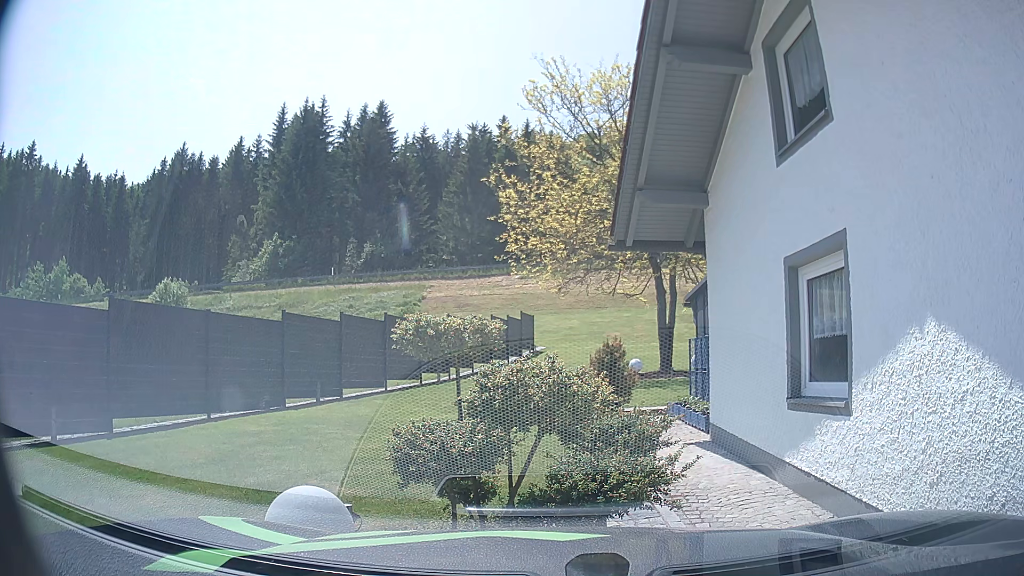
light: Day
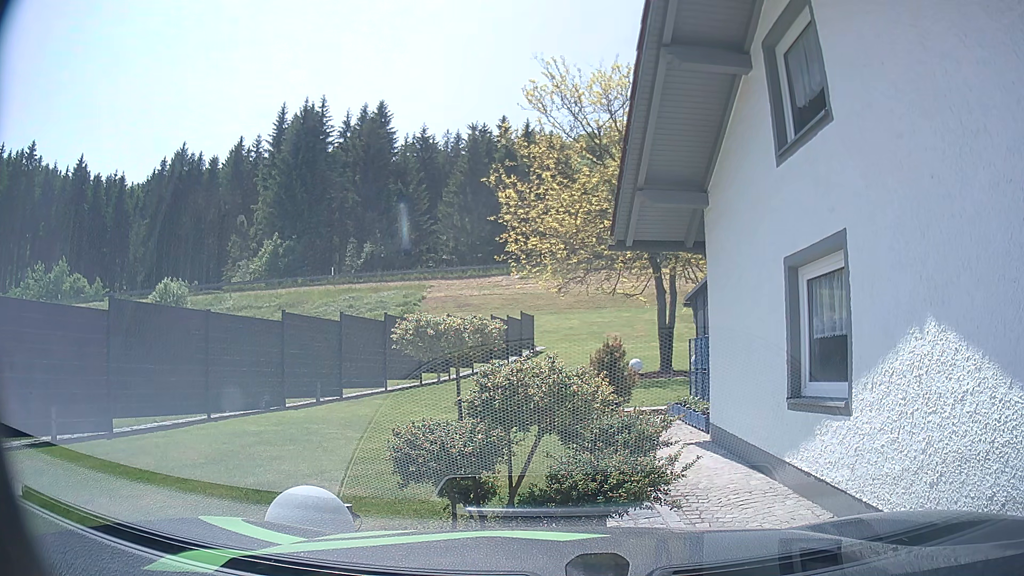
(0.0, 0.0) m; 0°
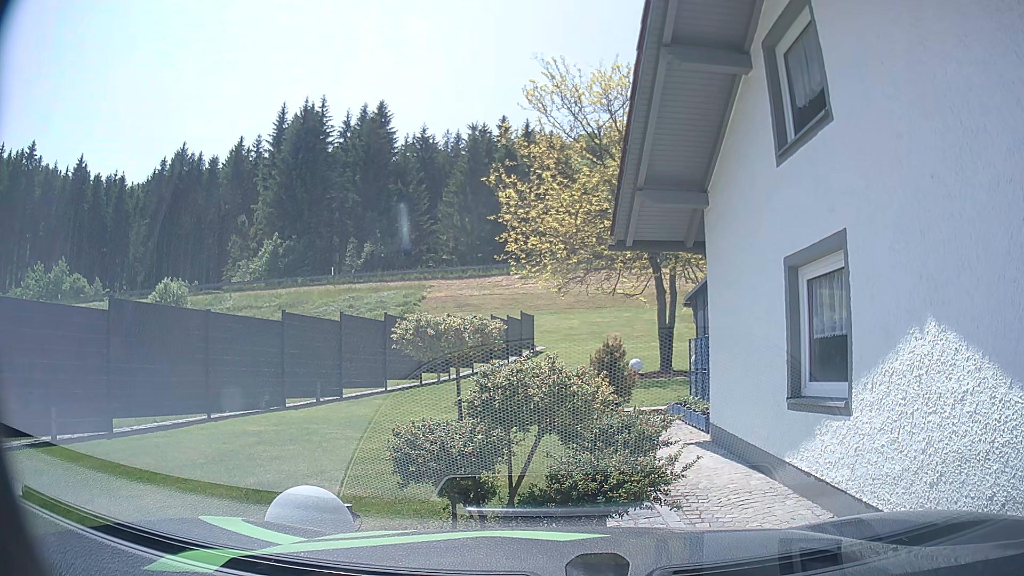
(0.0, 0.0) m; 0°
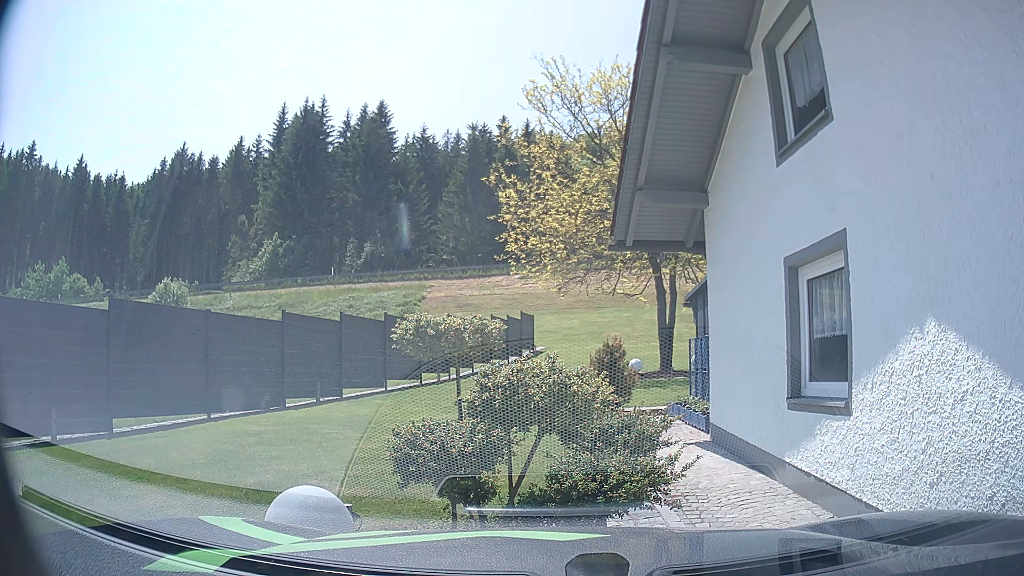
(0.0, 0.0) m; 0°
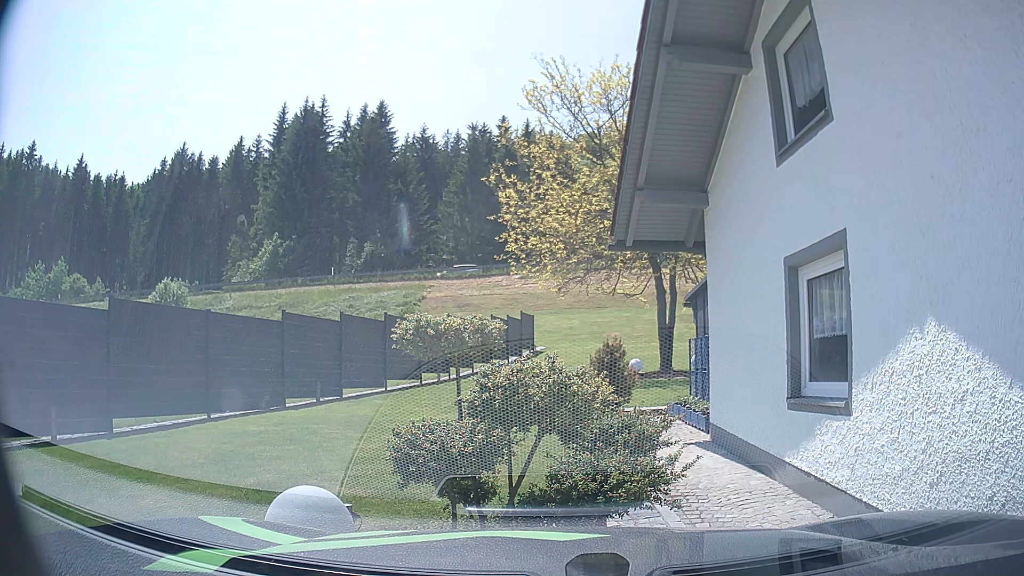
(0.0, 0.0) m; 0°
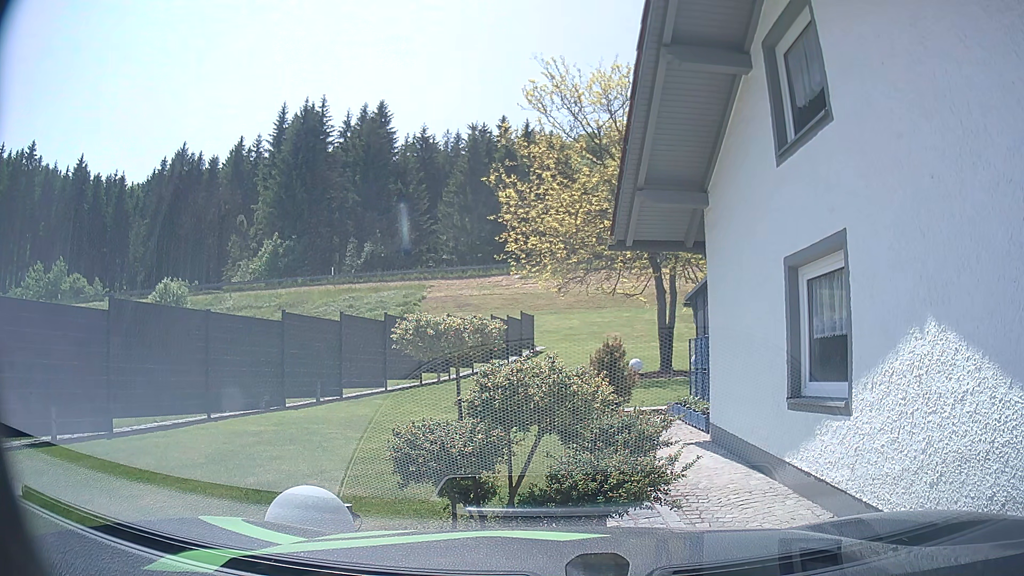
(0.0, 0.0) m; 0°
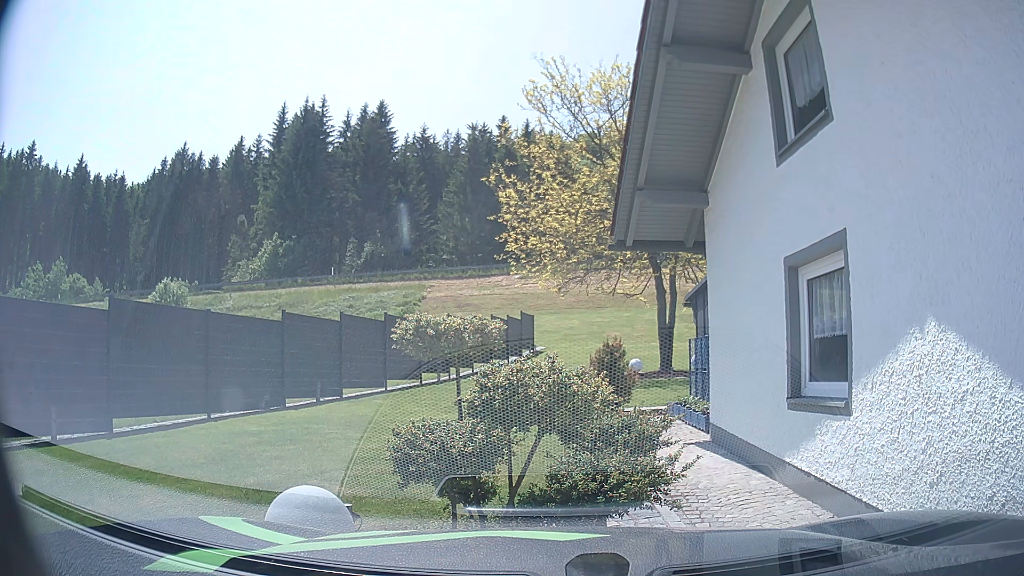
(0.0, 0.0) m; 0°
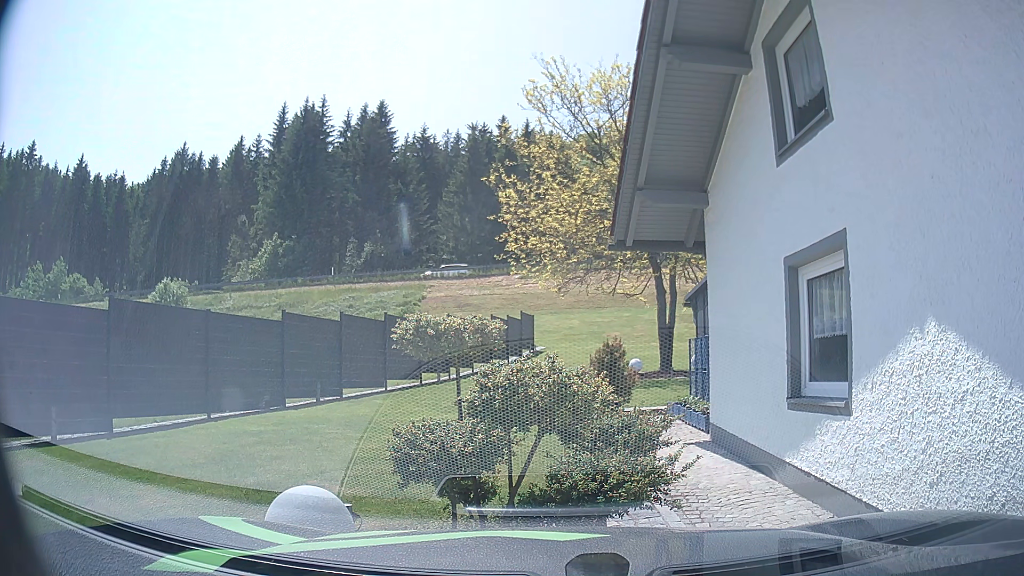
(0.0, 0.0) m; 0°
